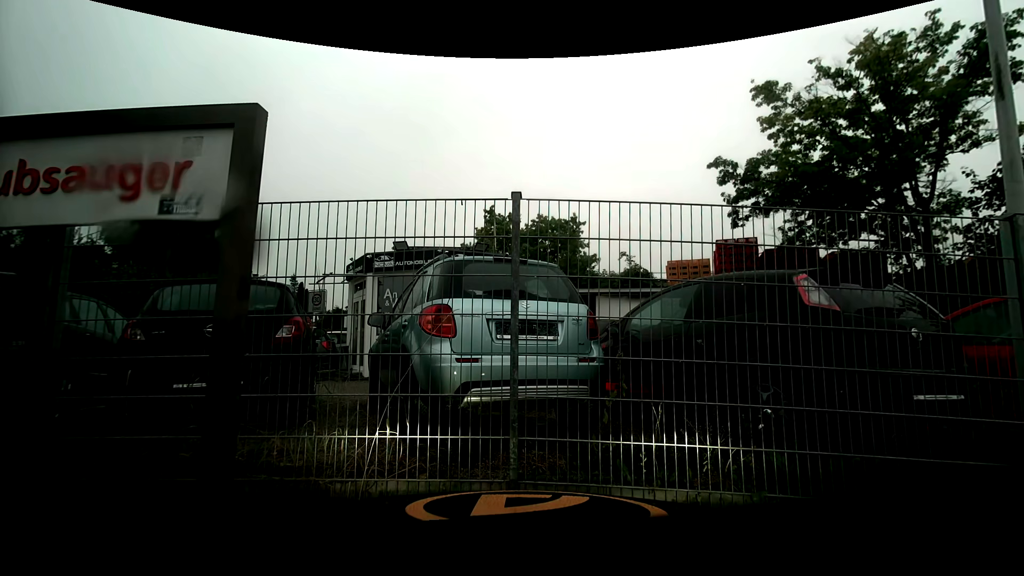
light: Day
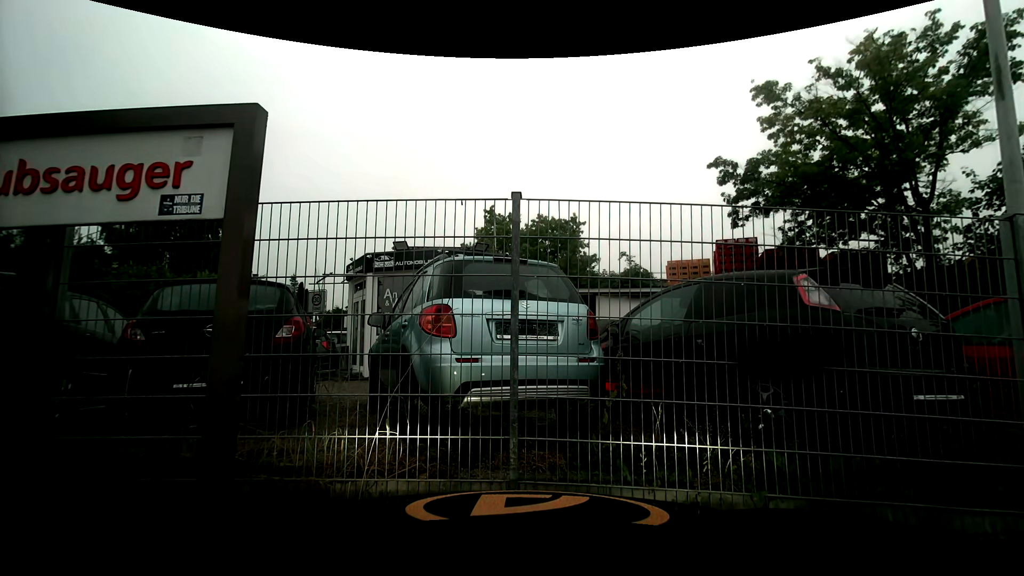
(0.0, 0.0) m; 0°
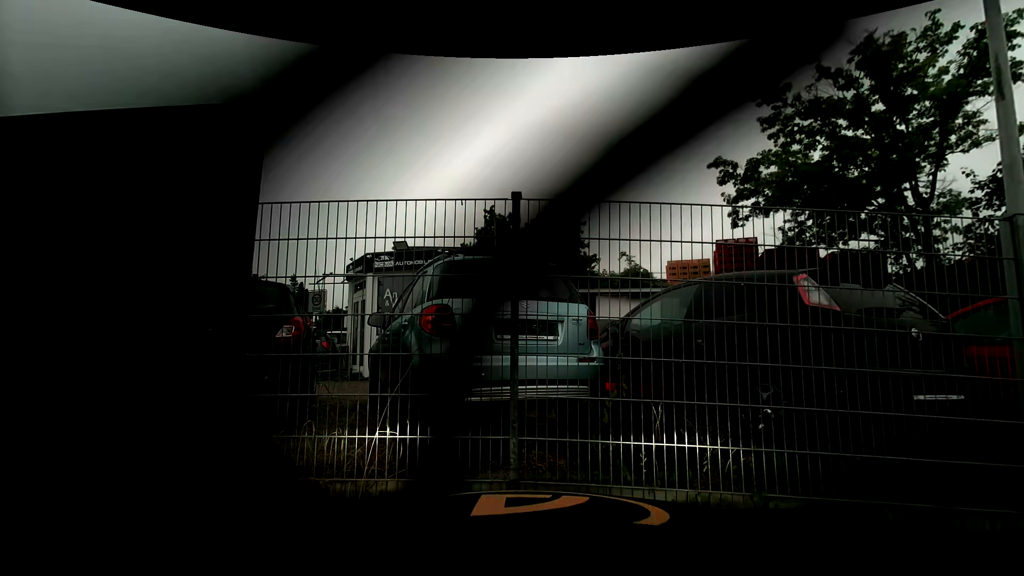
(0.0, 0.0) m; 0°
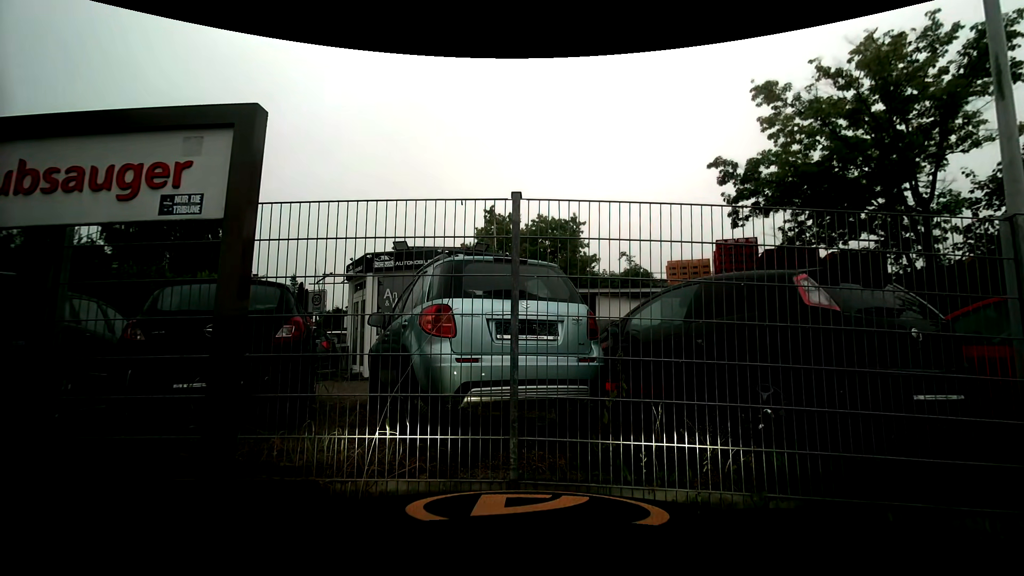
(0.0, 0.0) m; 0°
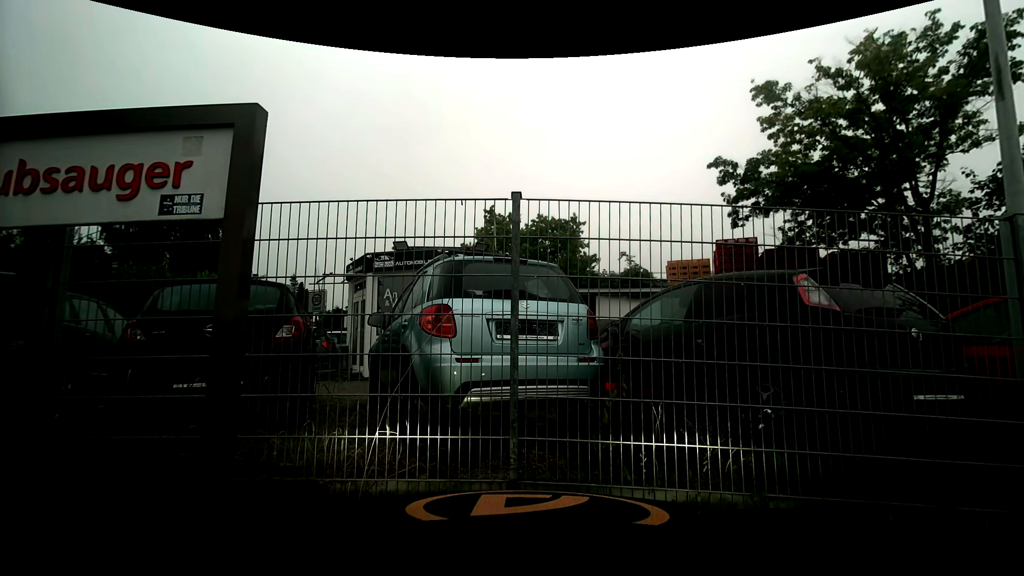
(0.0, 0.0) m; 0°
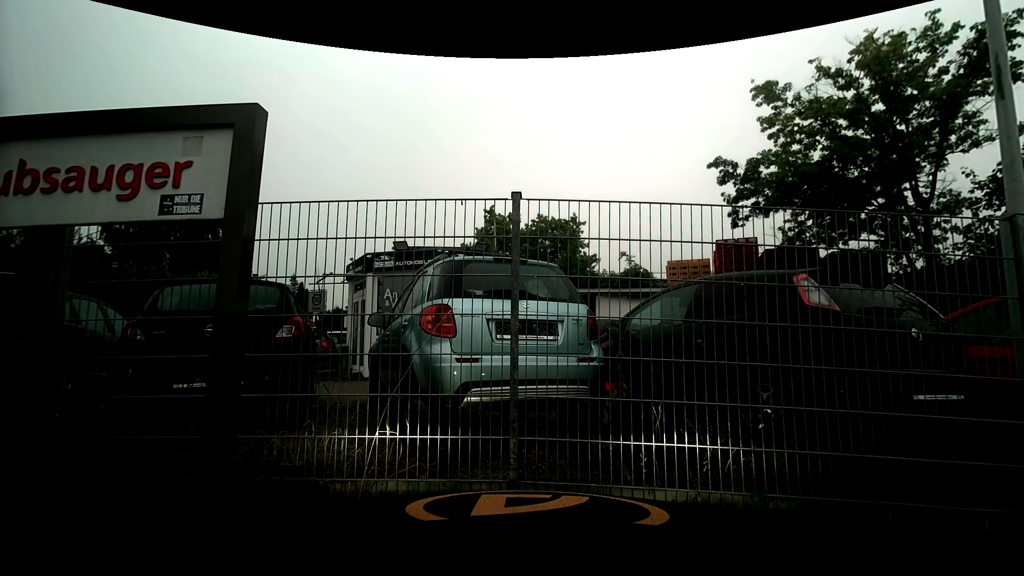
(0.0, 0.0) m; 0°
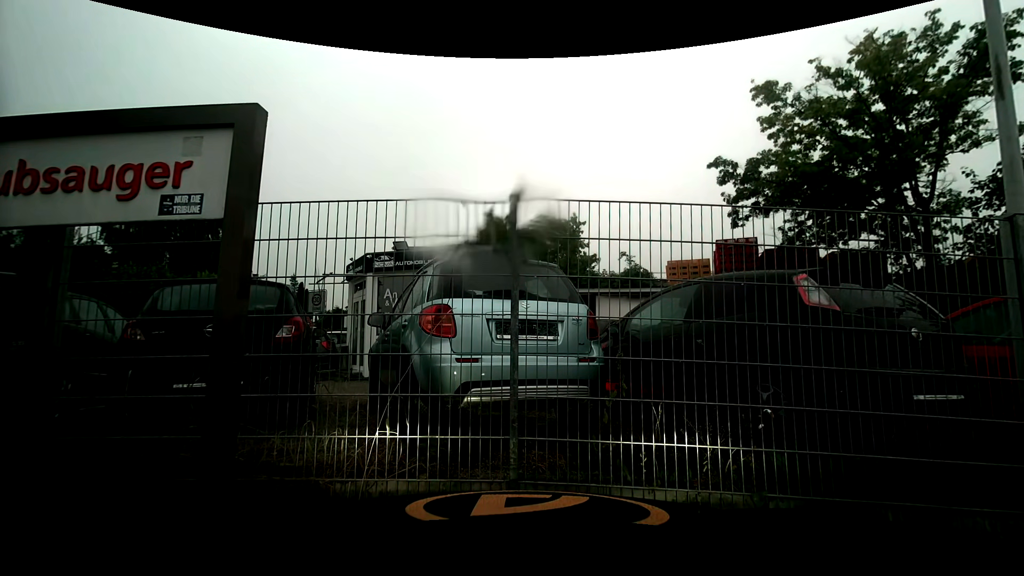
(0.0, 0.0) m; 0°
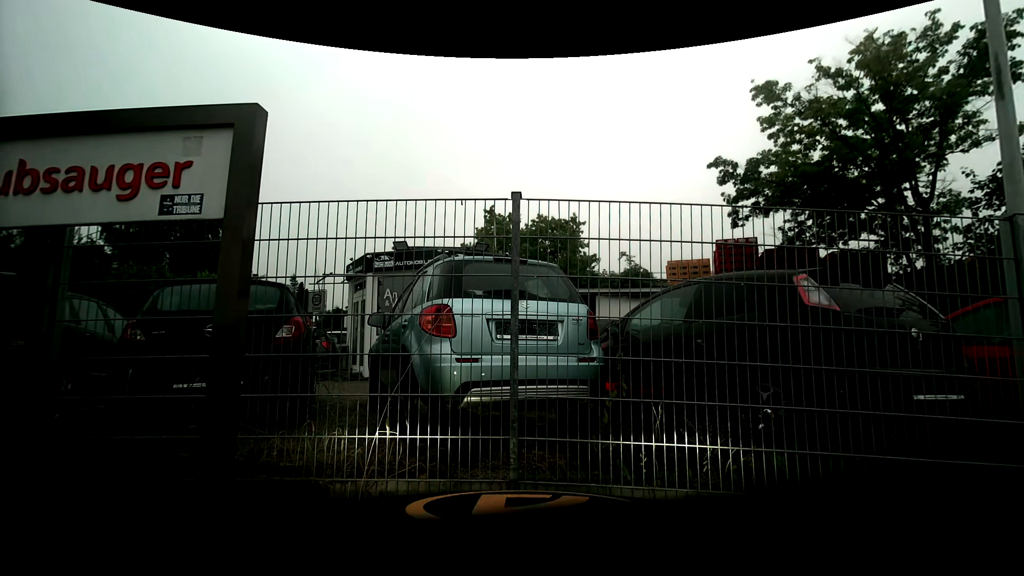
(0.0, 0.0) m; 0°
